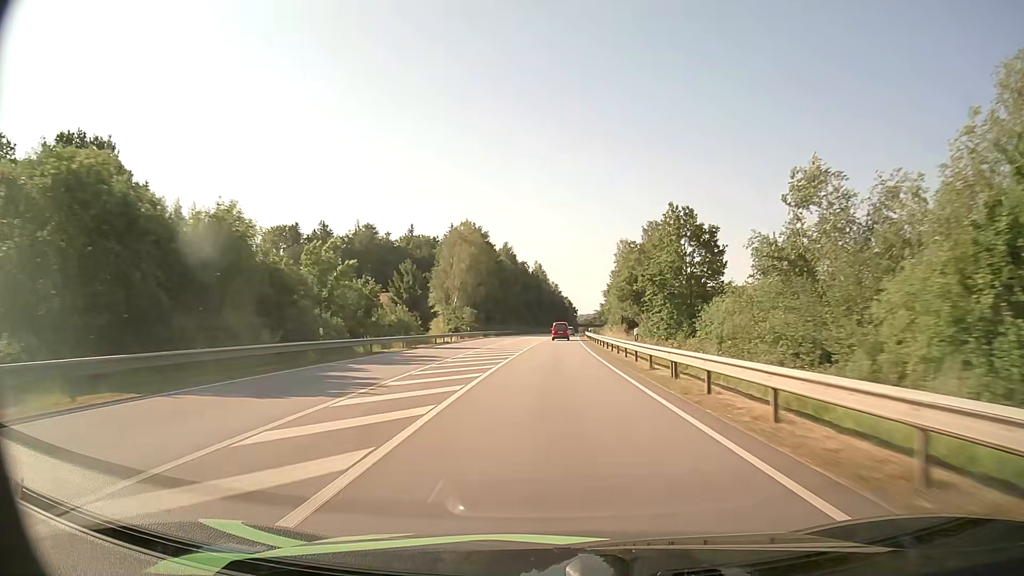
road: primary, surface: asphalt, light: Day
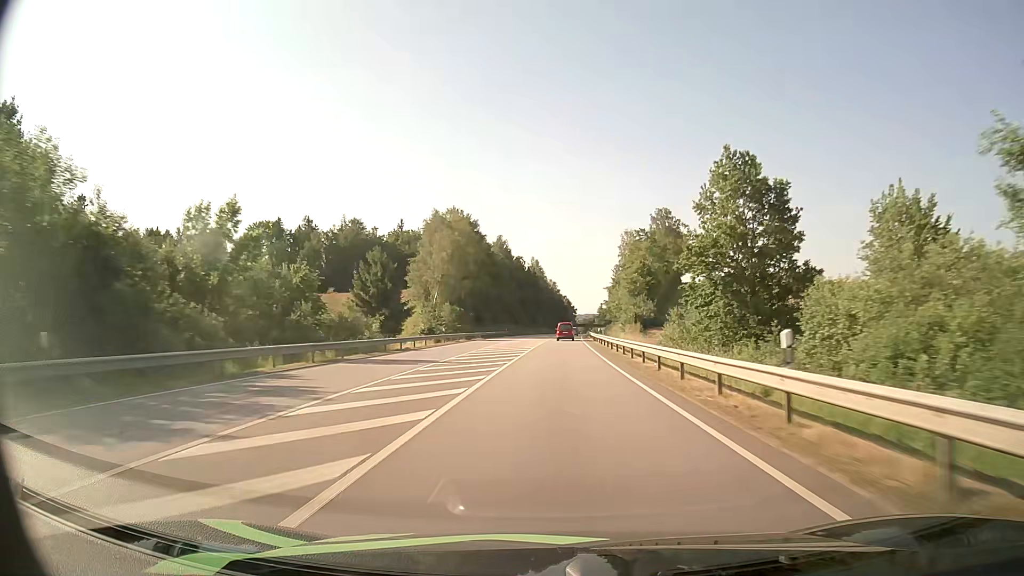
(0.0, +16.5) m; 0°
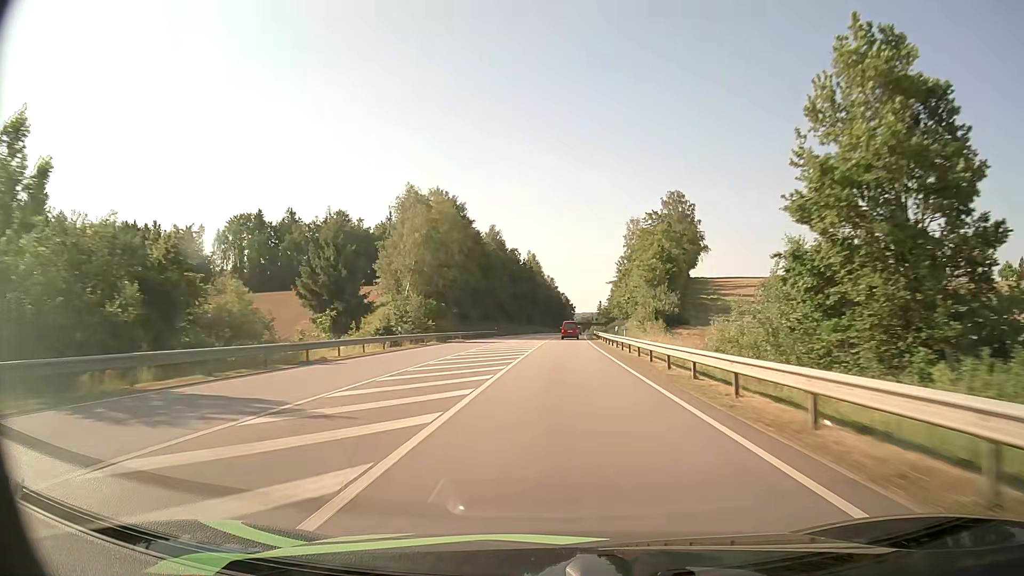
(0.0, +16.5) m; 0°
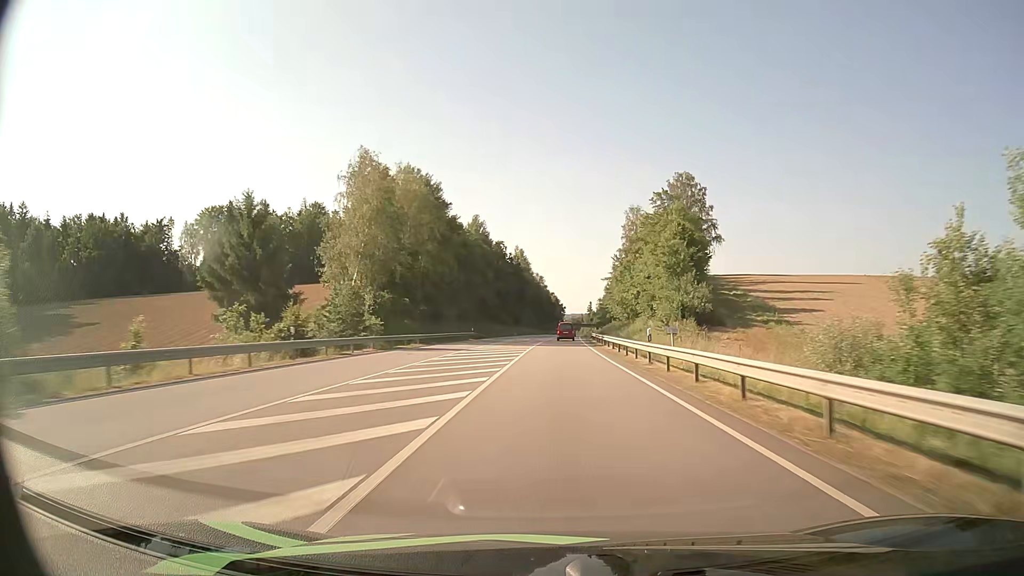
(+0.1, +16.6) m; +1°
